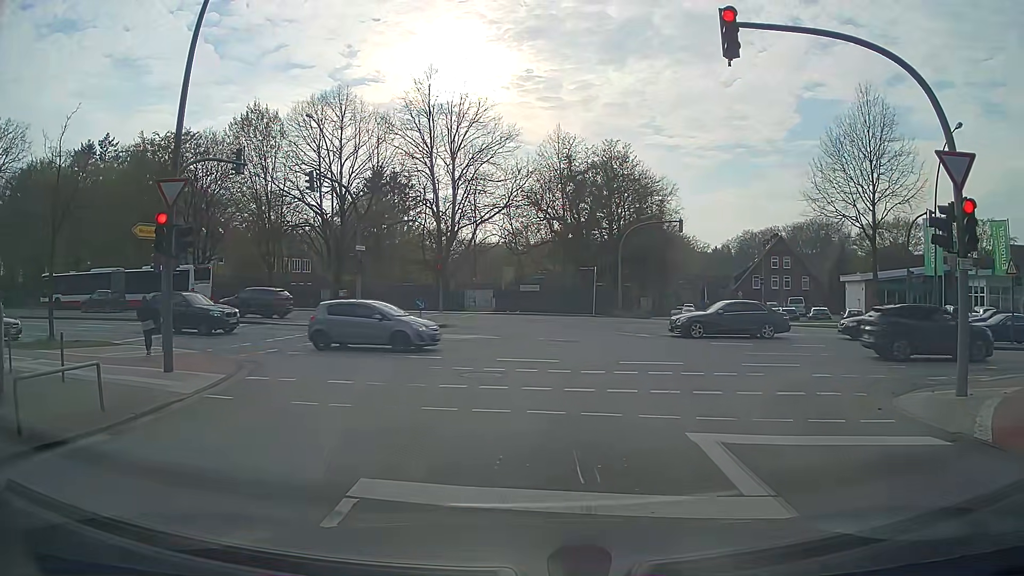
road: secondary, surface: asphalt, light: Day
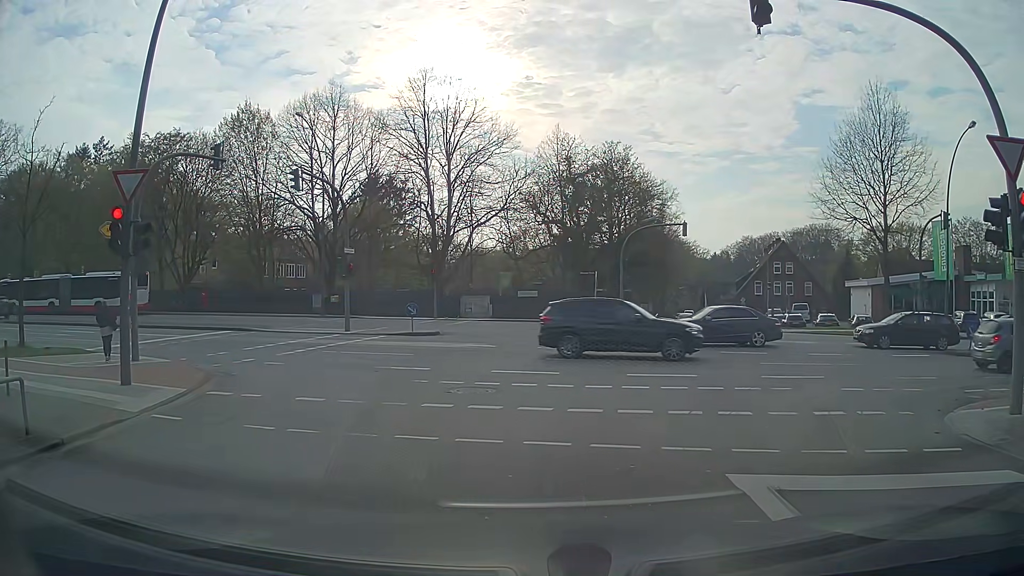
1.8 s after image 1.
(+0.1, +1.5) m; +2°
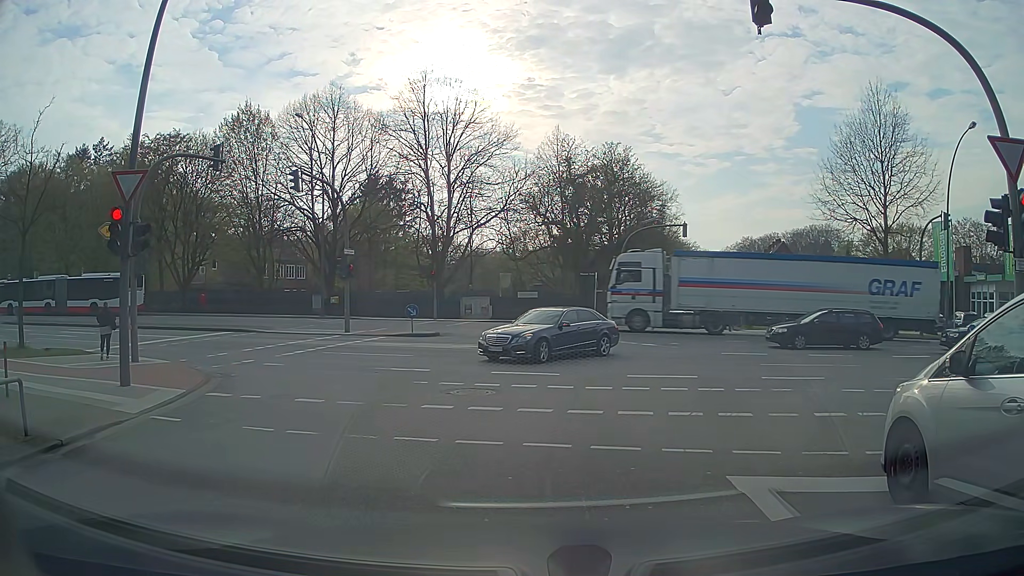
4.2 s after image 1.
(0.0, +0.1) m; 0°
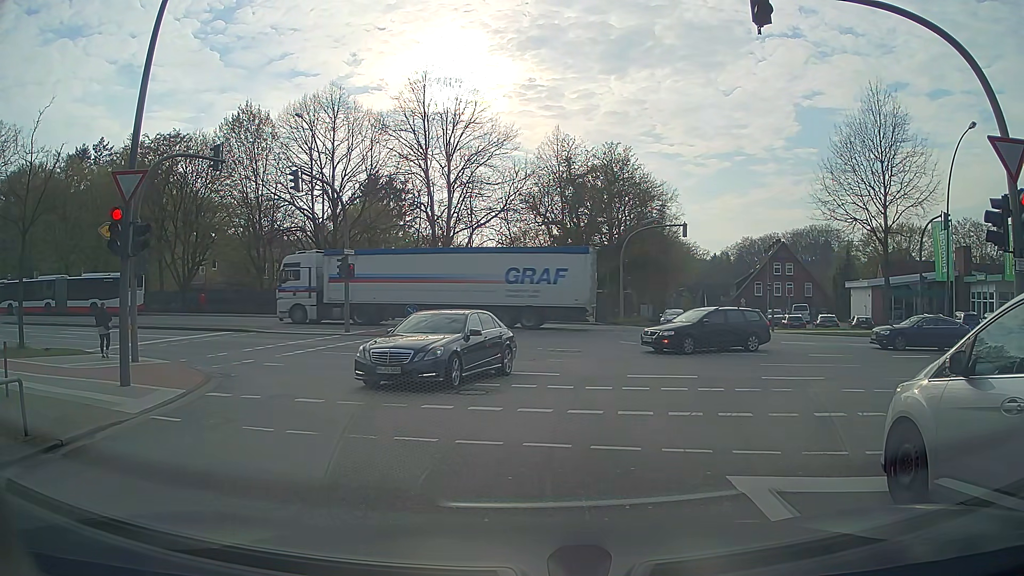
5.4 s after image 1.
(0.0, 0.0) m; 0°
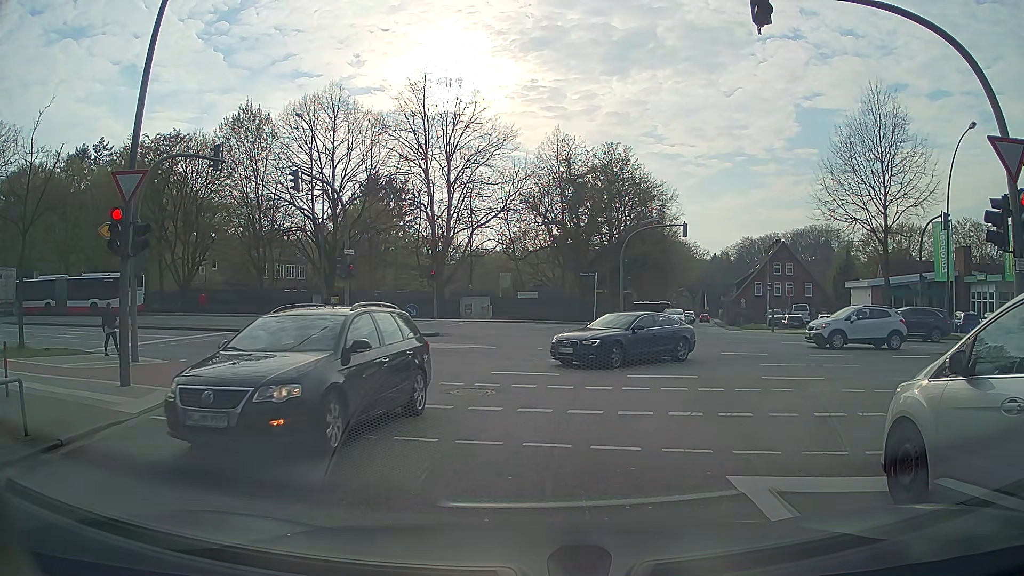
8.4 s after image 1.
(0.0, 0.0) m; 0°
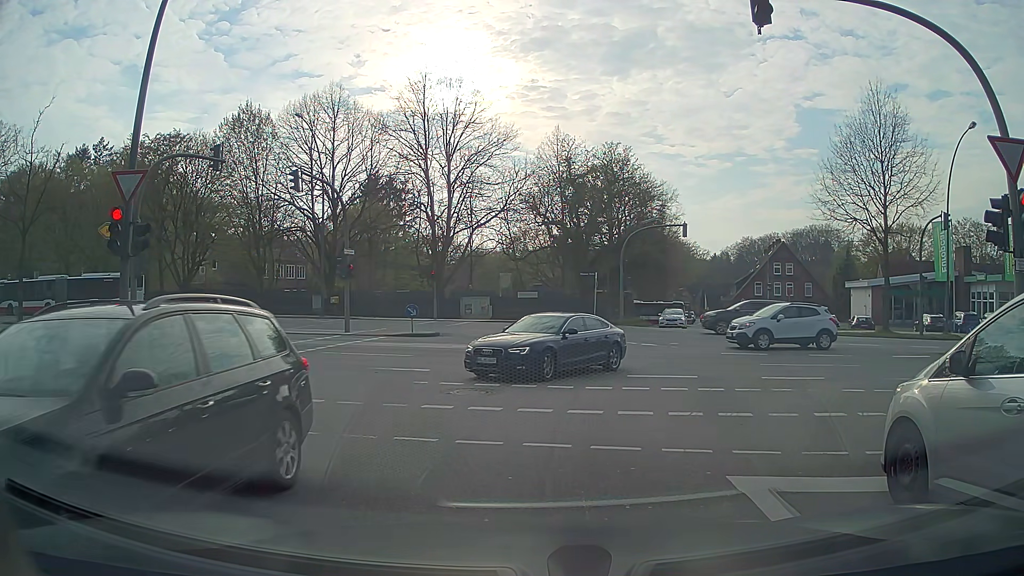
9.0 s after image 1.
(0.0, 0.0) m; 0°
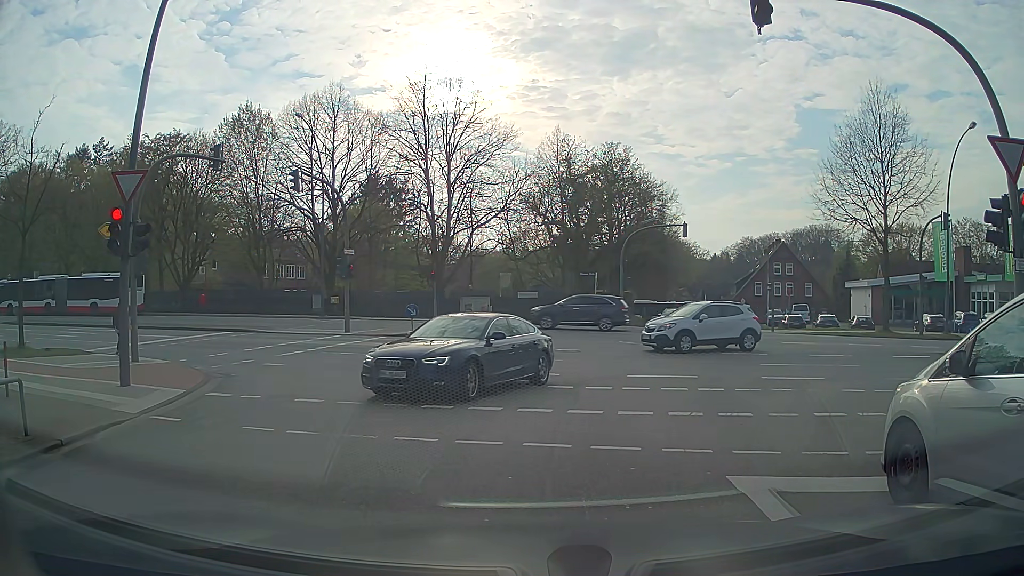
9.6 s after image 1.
(0.0, 0.0) m; 0°
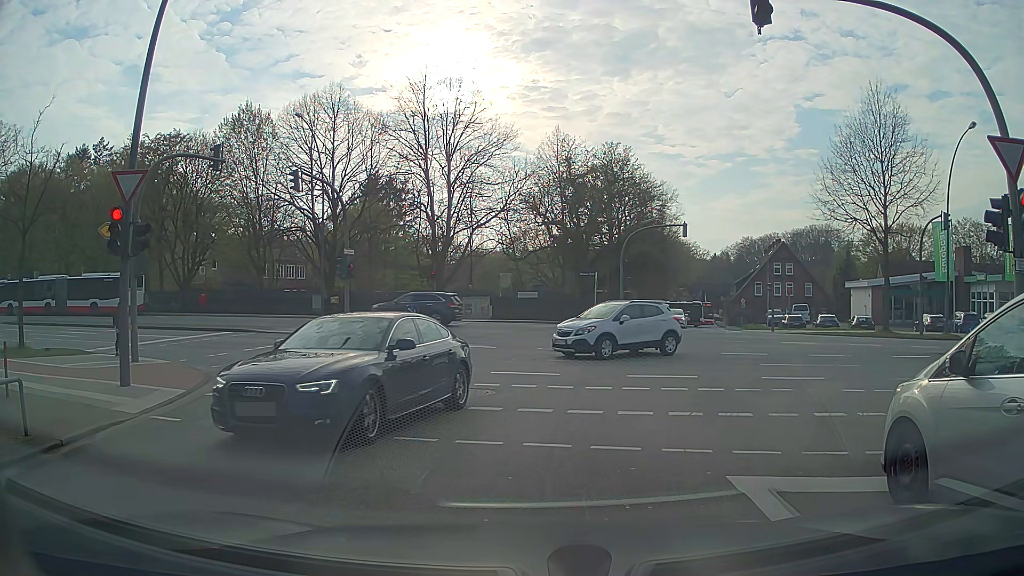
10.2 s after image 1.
(0.0, 0.0) m; 0°
